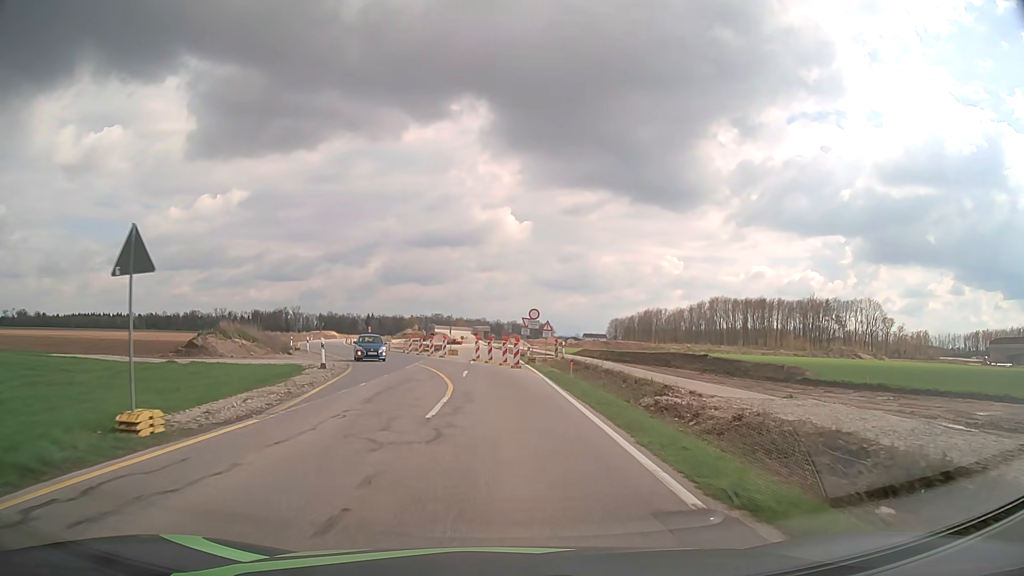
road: service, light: Day
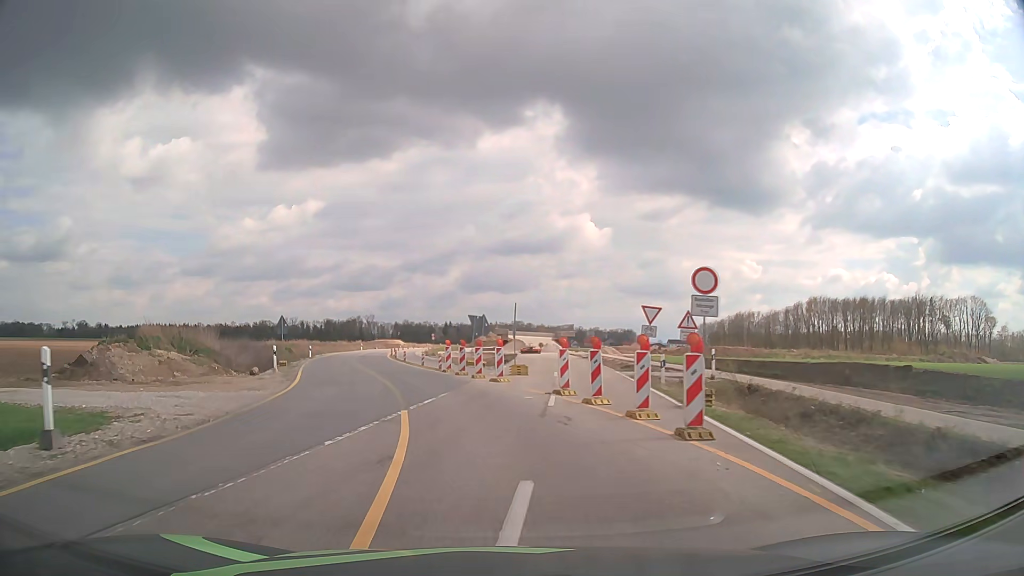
(-0.8, +21.8) m; -6°
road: unclassified
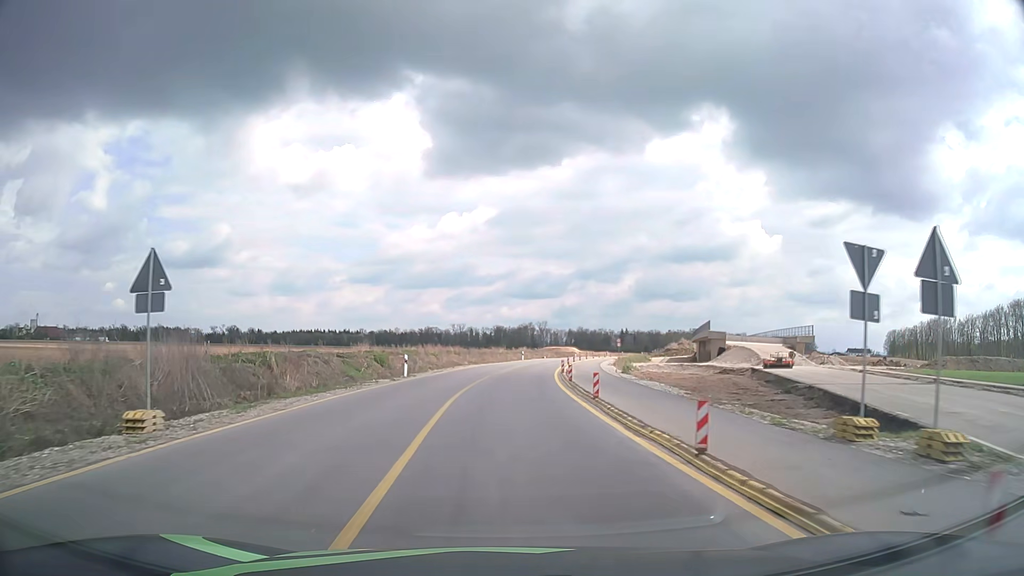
(-4.6, +30.1) m; -15°
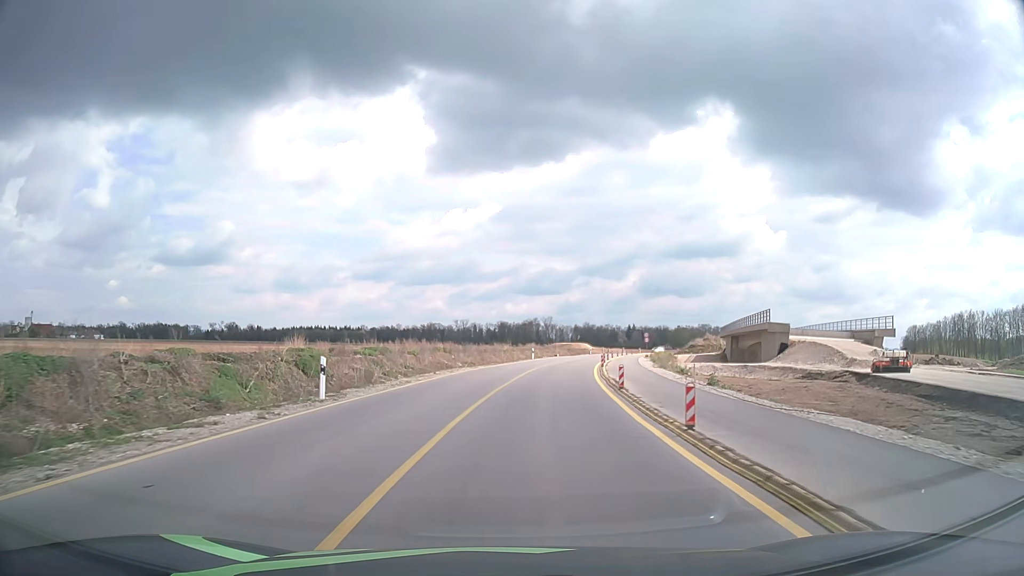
(-0.2, +16.5) m; -1°
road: tertiary
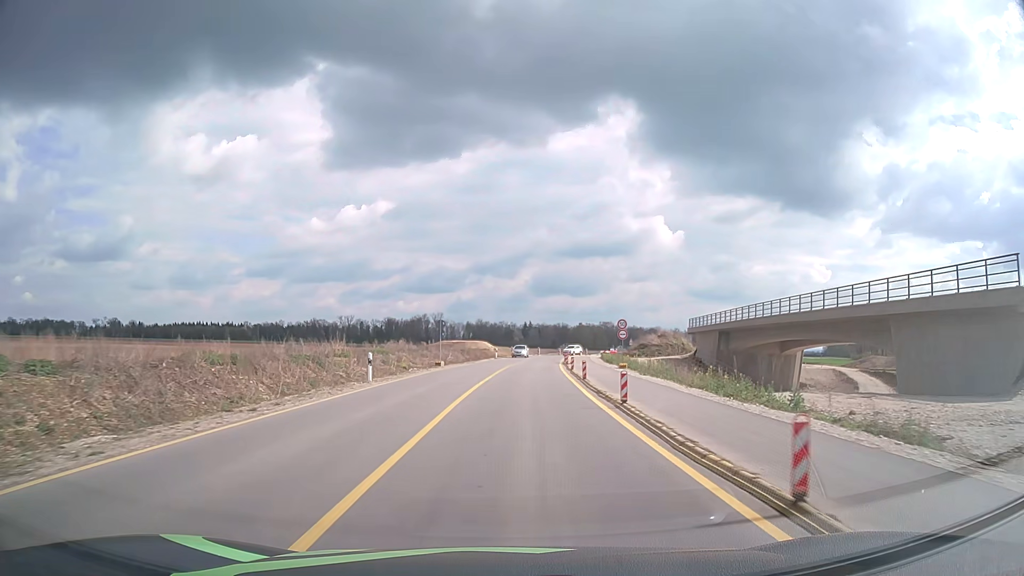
(+3.4, +41.8) m; +9°
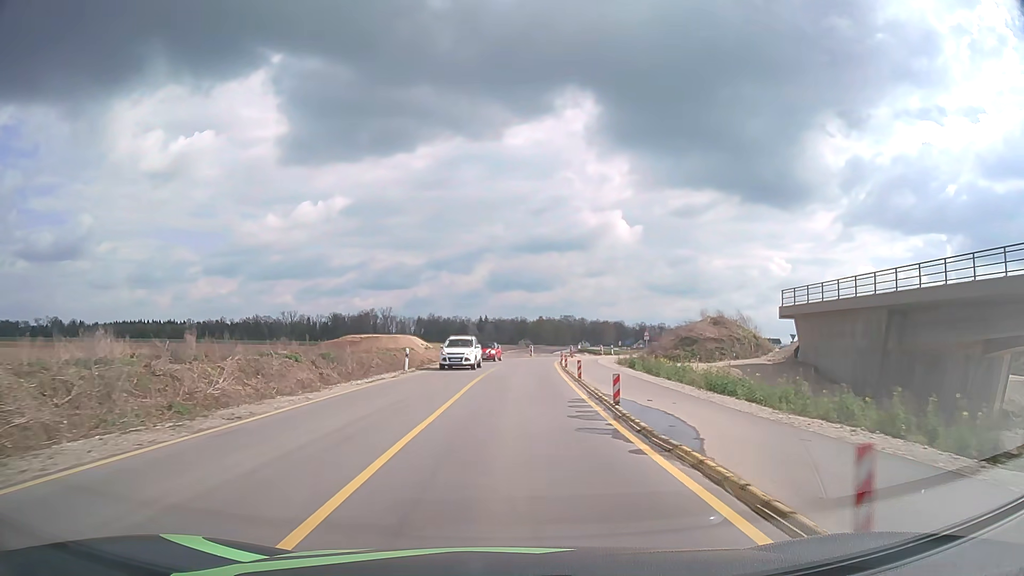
(+1.7, +41.6) m; +4°
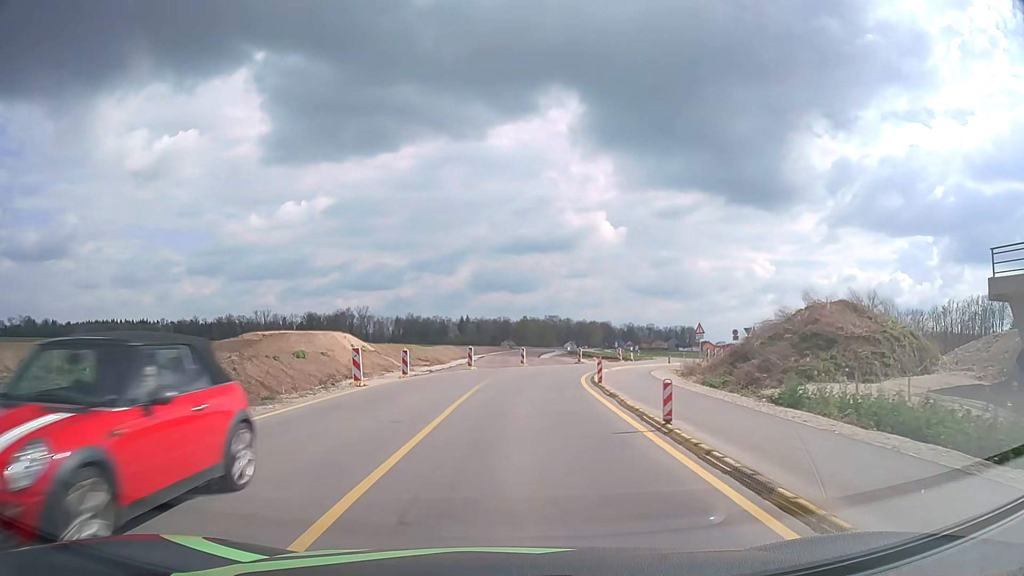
(+0.3, +24.2) m; +1°
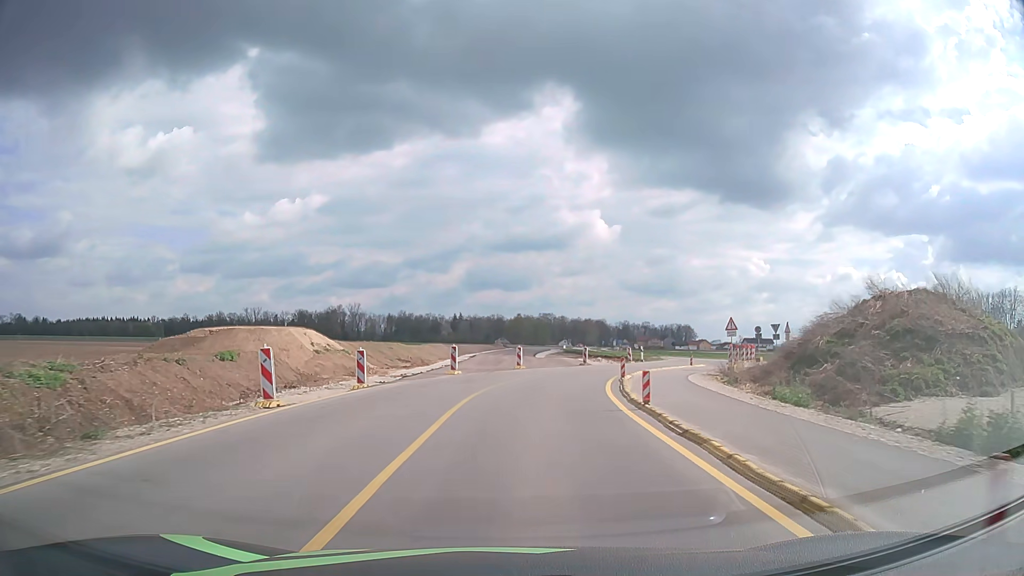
(+0.1, +7.6) m; +1°
(0, +10) (+1, +20) (+3, +30) (+7, +39) (+12, +48) (+17, +56) (+21, +65) (+24, +75) (+25, +85) (+24, +95) m
